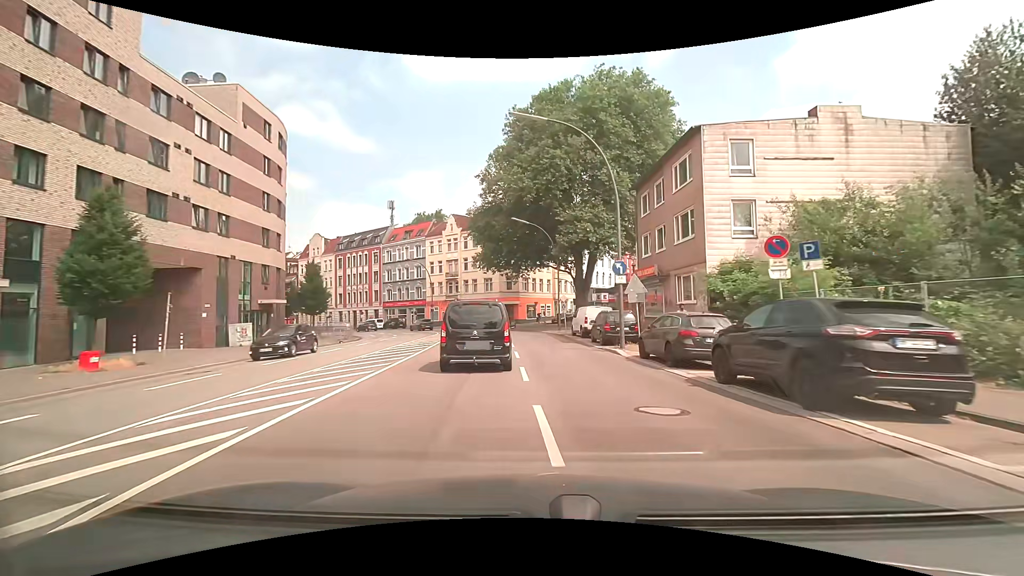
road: secondary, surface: asphalt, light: Day
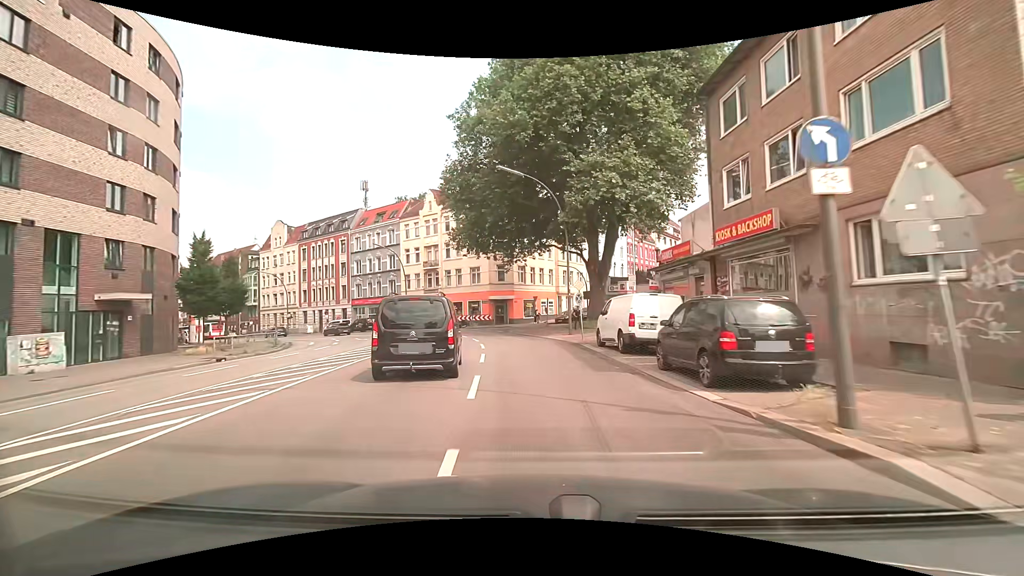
(+0.1, +14.6) m; 0°
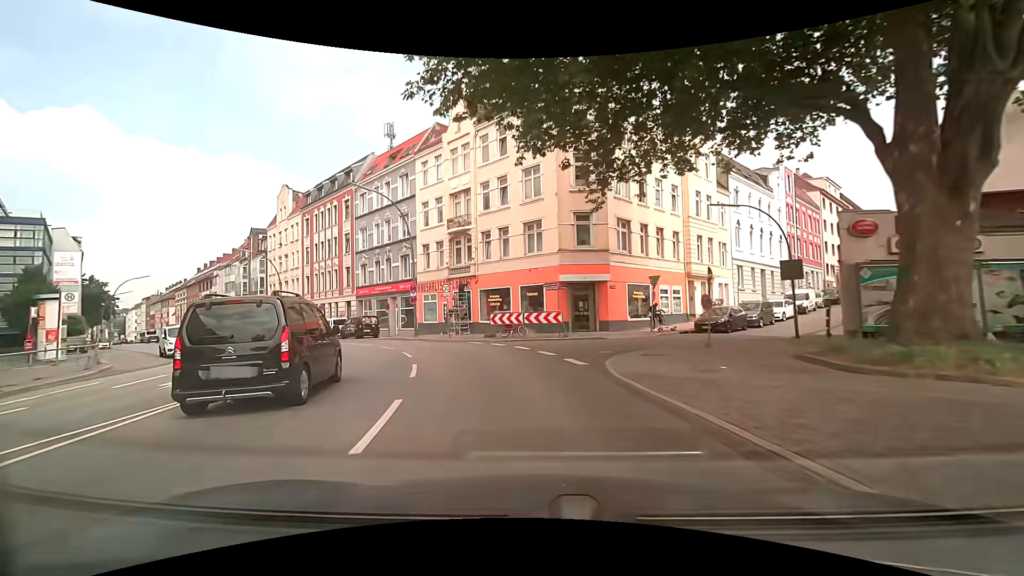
(-1.5, +27.1) m; -10°
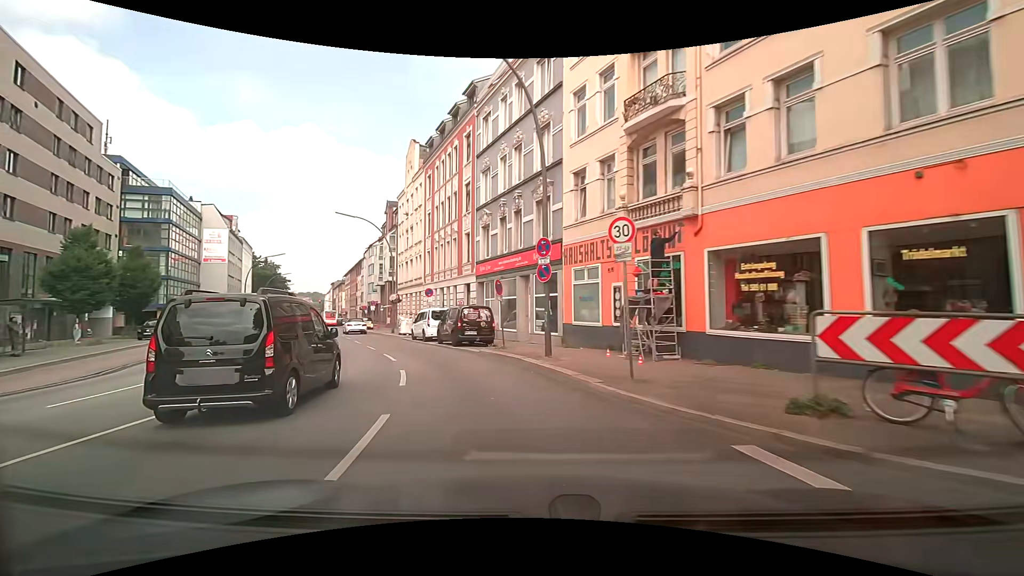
(-2.5, +19.4) m; -18°
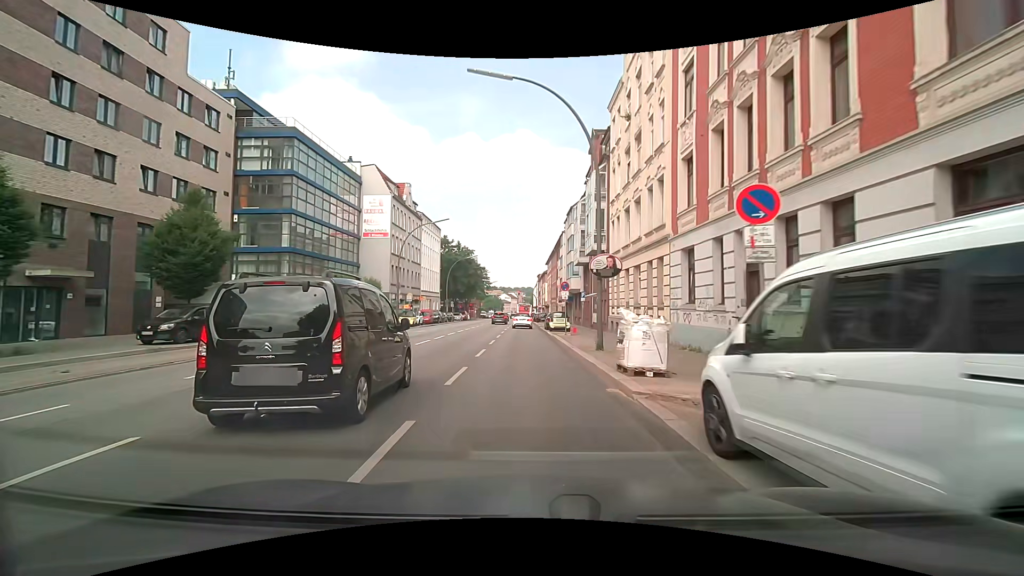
(-6.3, +24.5) m; -24°
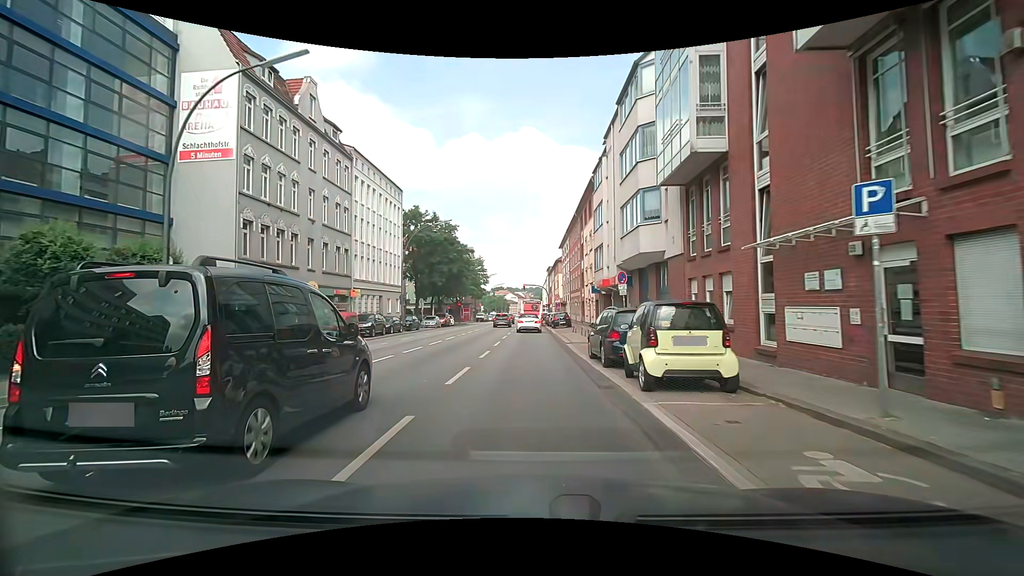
(-0.5, +29.4) m; -2°
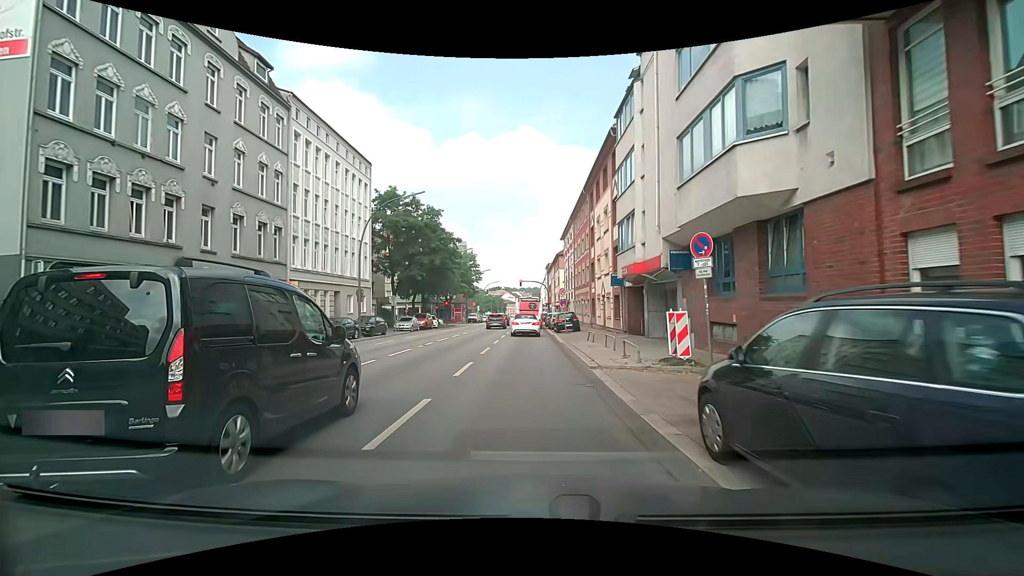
(+0.1, +10.3) m; 0°
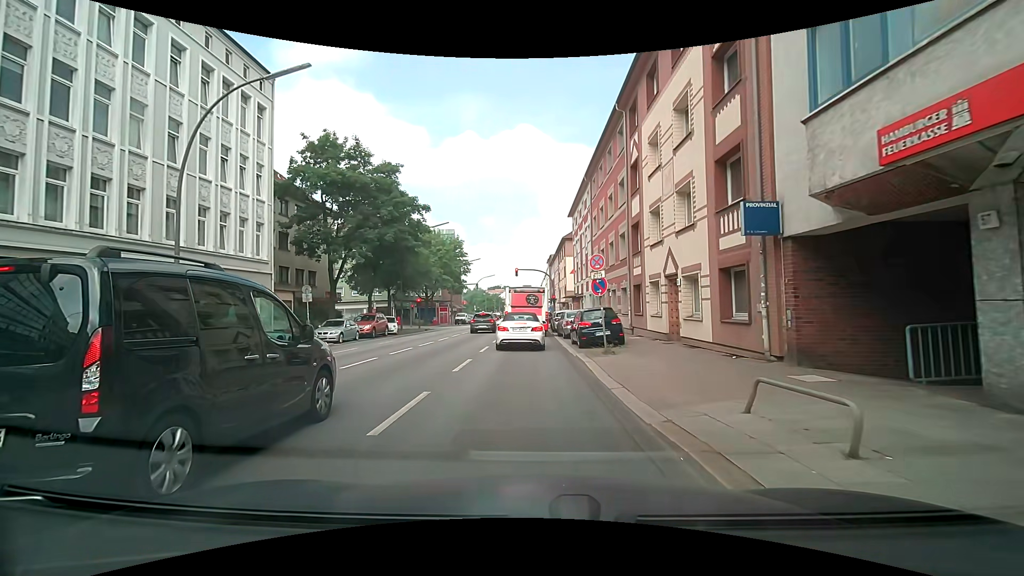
(+0.1, +17.3) m; +1°
